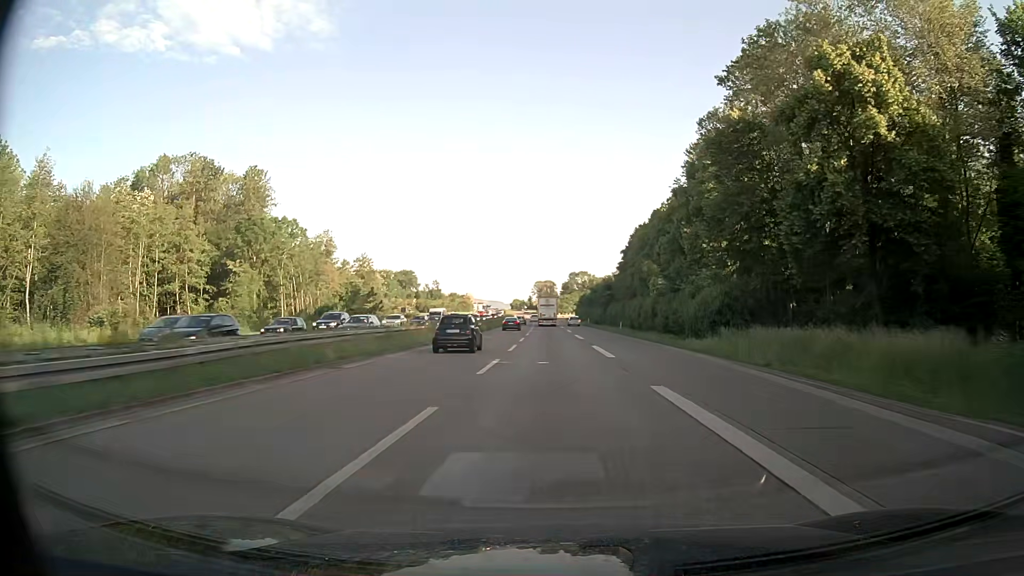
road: trunk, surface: asphalt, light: Day
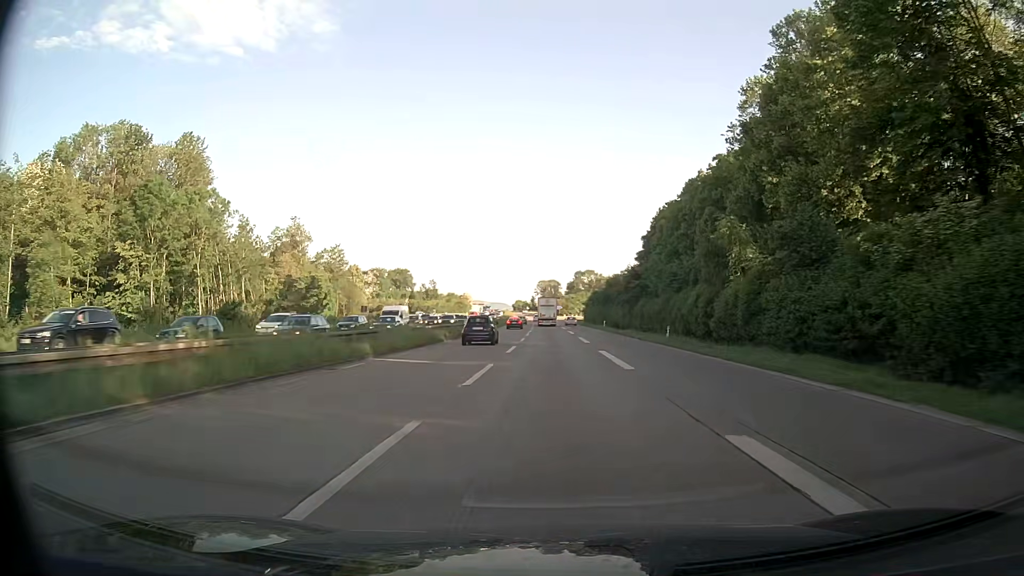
(-0.1, +25.5) m; 0°
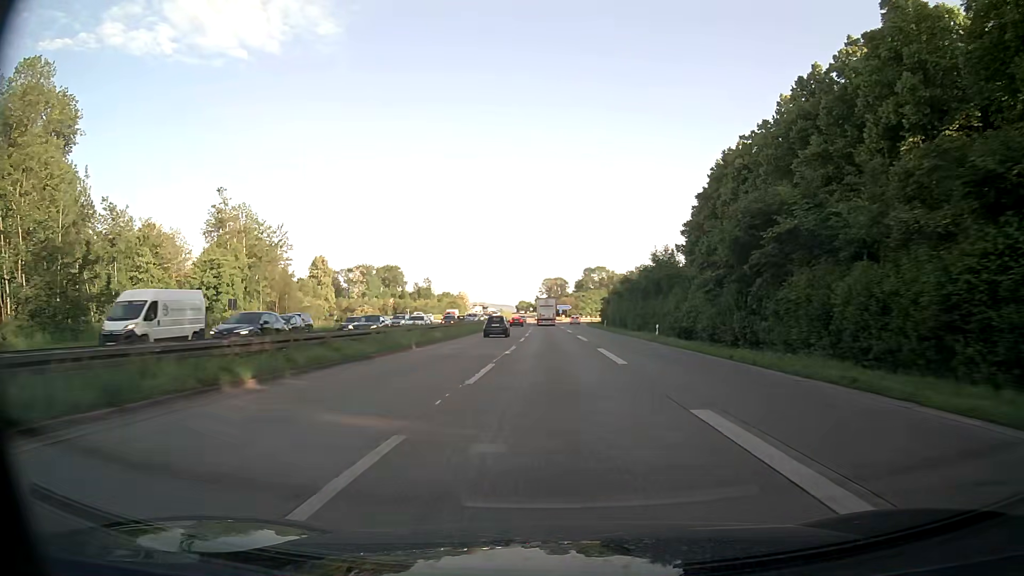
(-0.2, +38.2) m; 0°
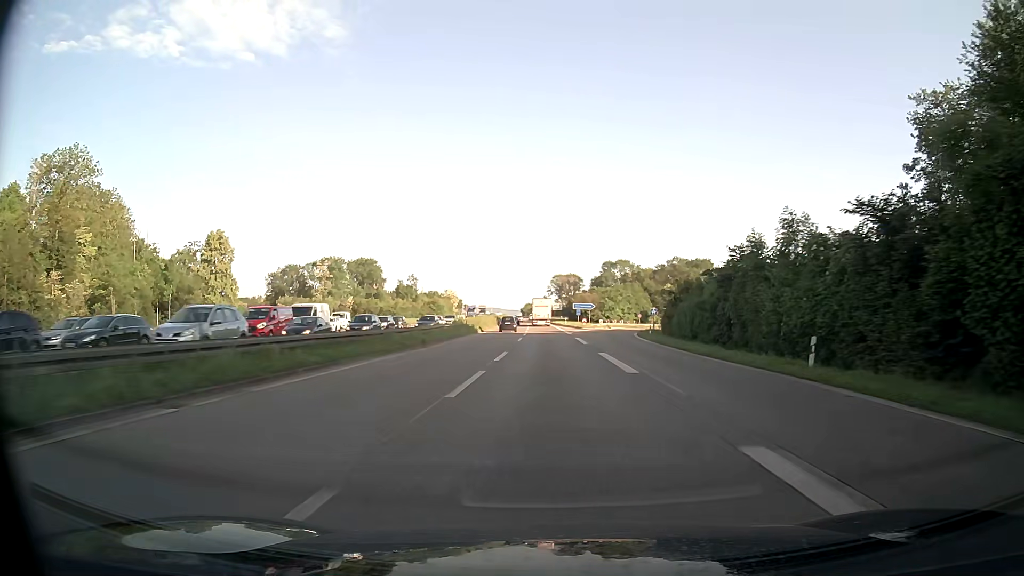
(-0.5, +63.4) m; -1°
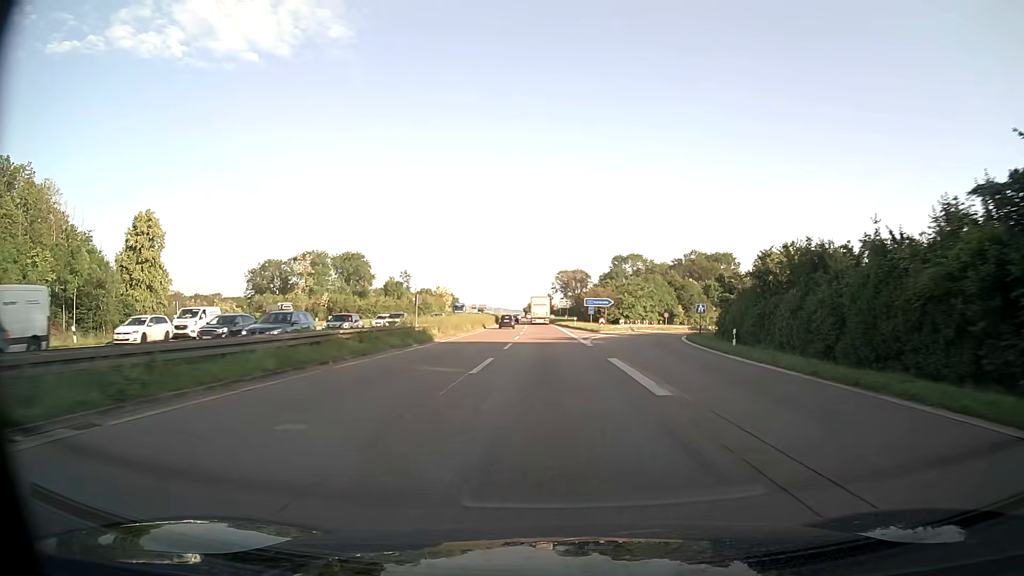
(-0.1, +25.4) m; 0°
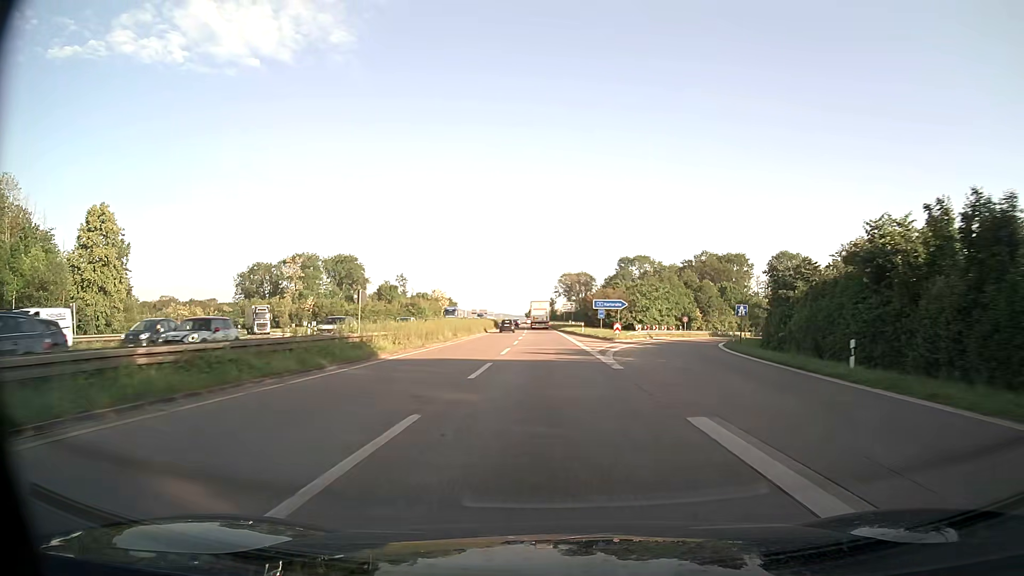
(0.0, +12.7) m; 0°
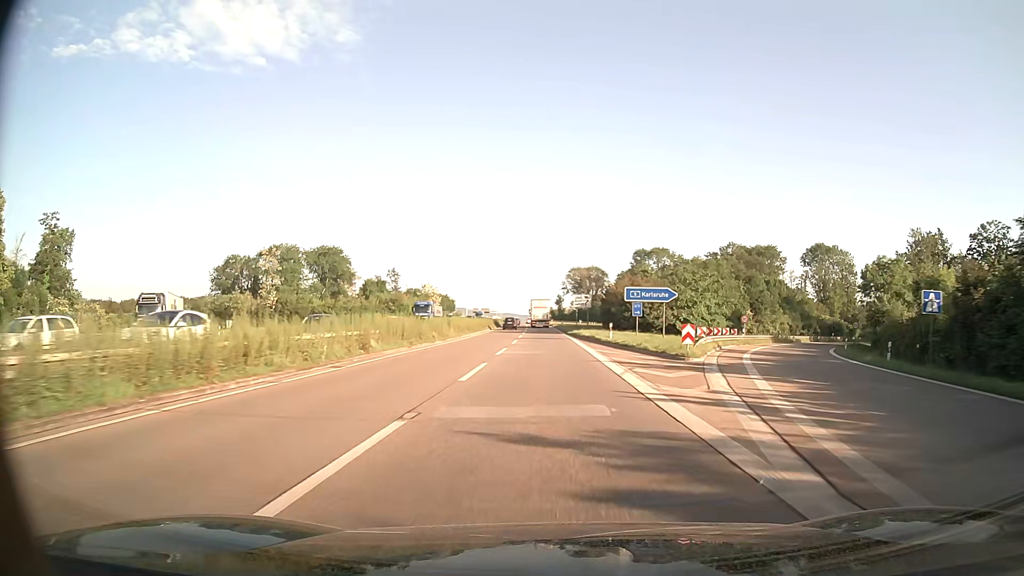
(-0.1, +25.3) m; -1°
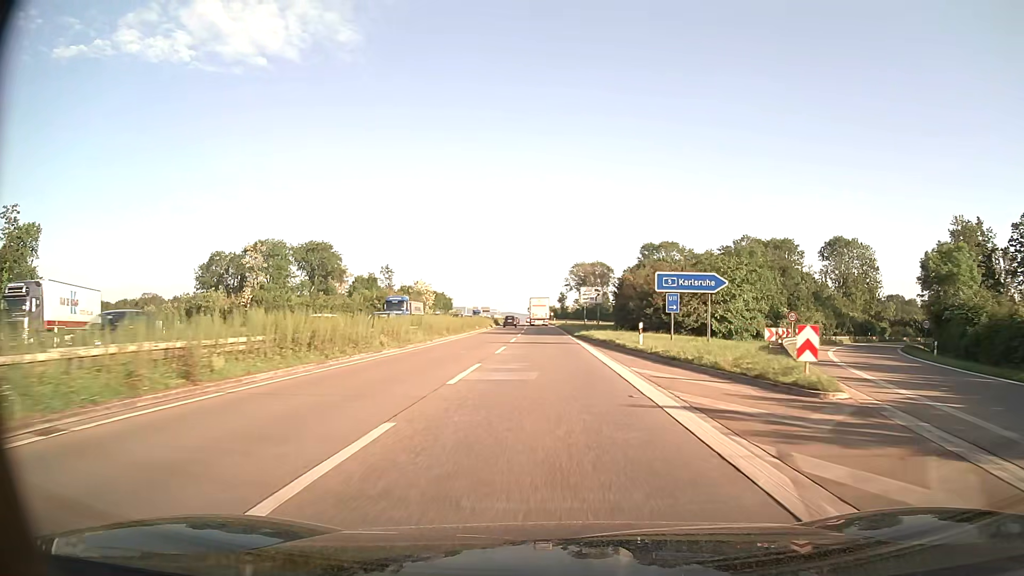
(0.0, +12.6) m; 0°
(0, +10) (0, +20) (0, +30) (0, +40) (0, +50) (-1, +60) (-1, +70) (-1, +80) (-2, +90) (-2, +100) m
